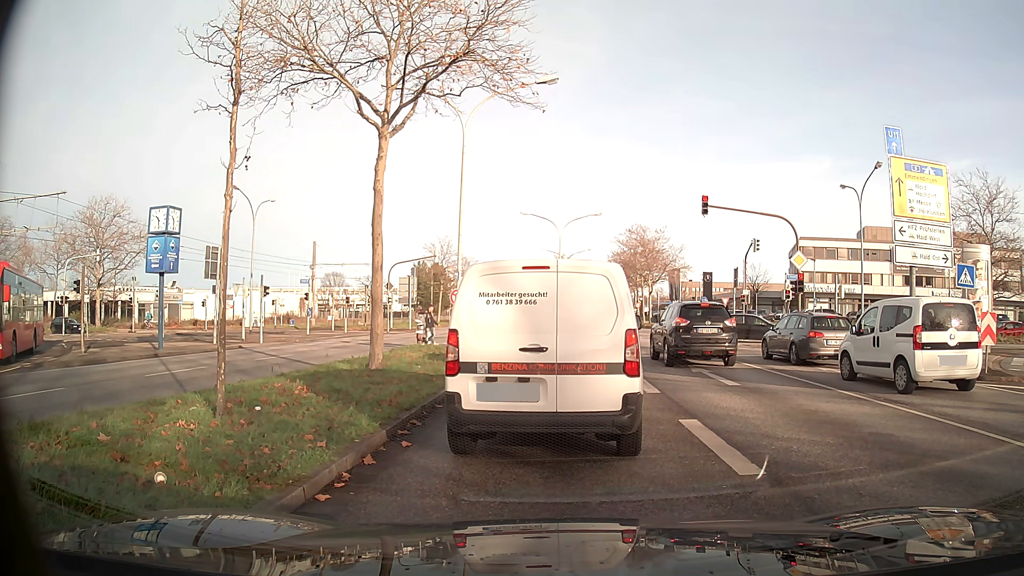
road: primary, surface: asphalt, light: Day
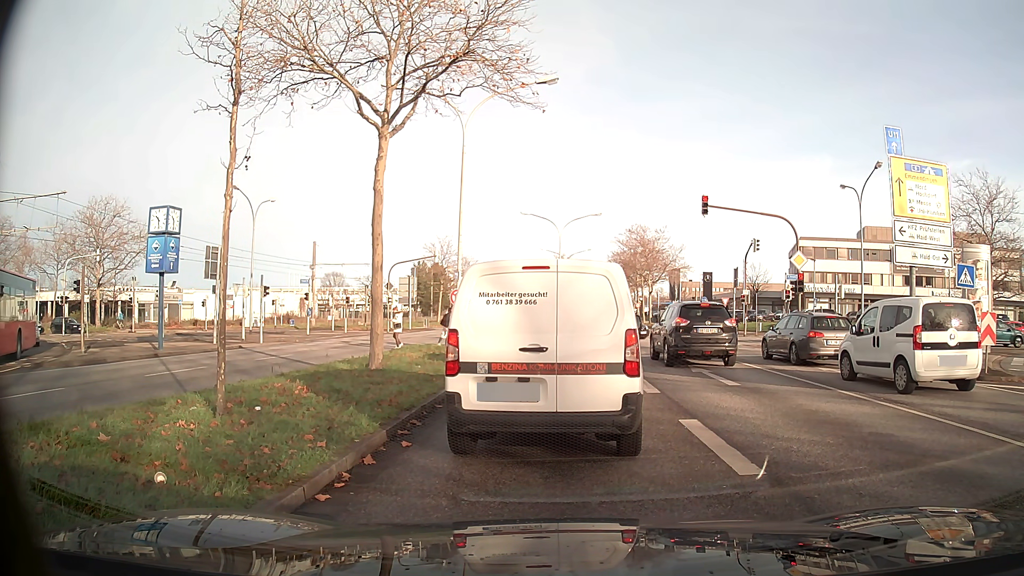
(0.0, 0.0) m; 0°
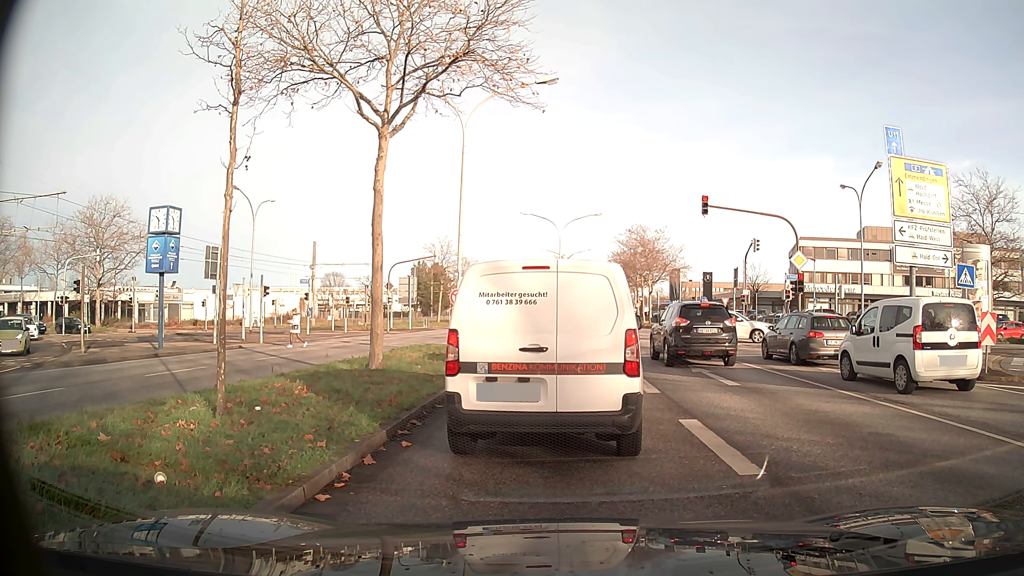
(0.0, 0.0) m; 0°
(0, +10) (0, +20) (-1, +30) (-7, +38) (-15, +44) (-24, +47) (-34, +49) (-44, +50) (-54, +52) (-64, +52) m
